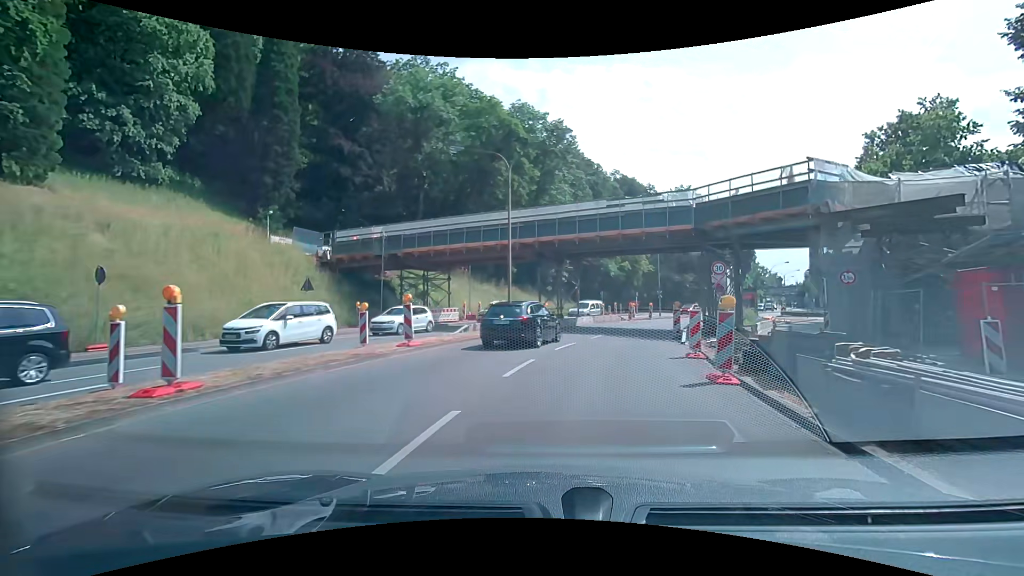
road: primary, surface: asphalt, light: Day
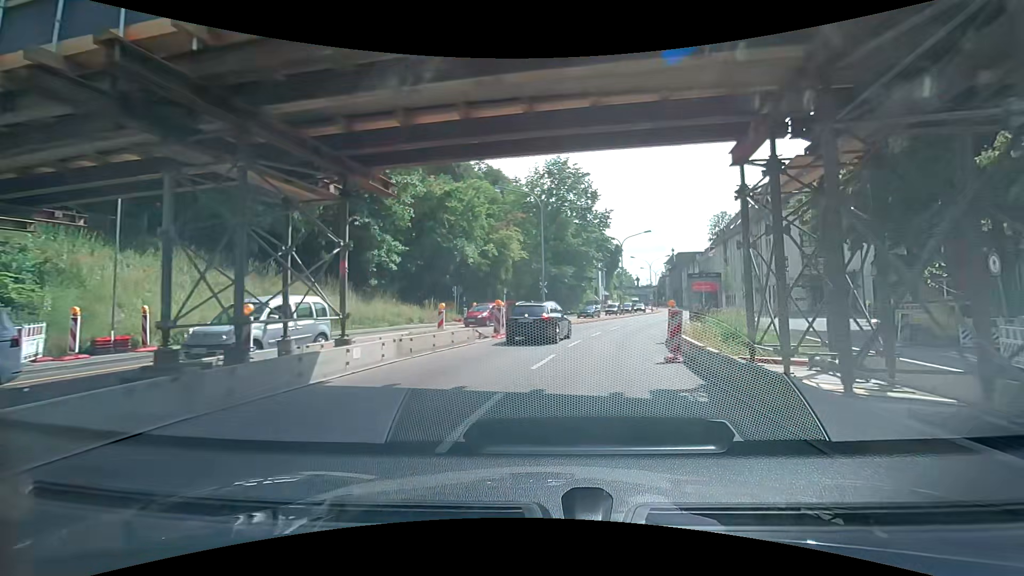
(+3.0, +22.2) m; +14°
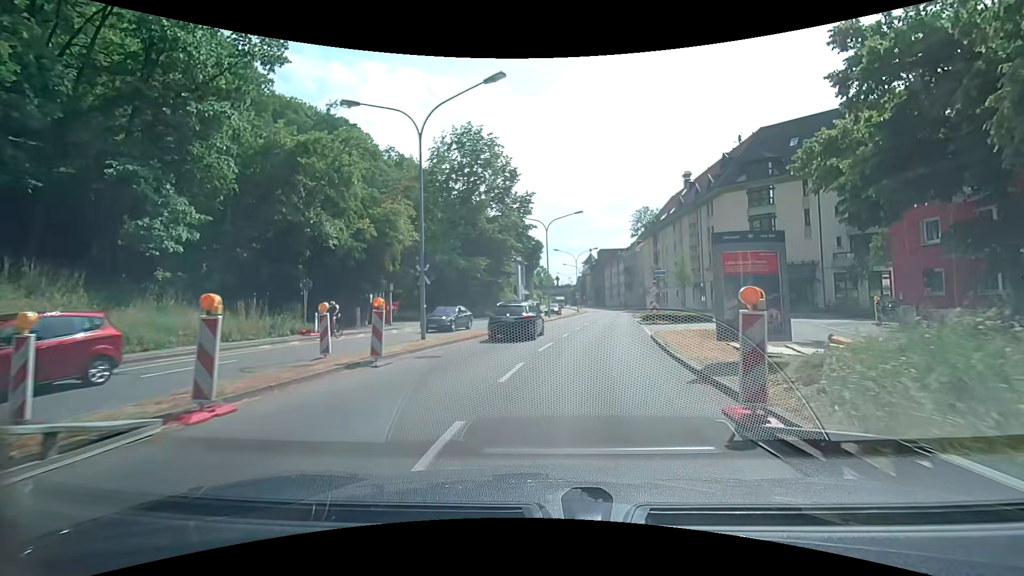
(+0.7, +13.5) m; +5°
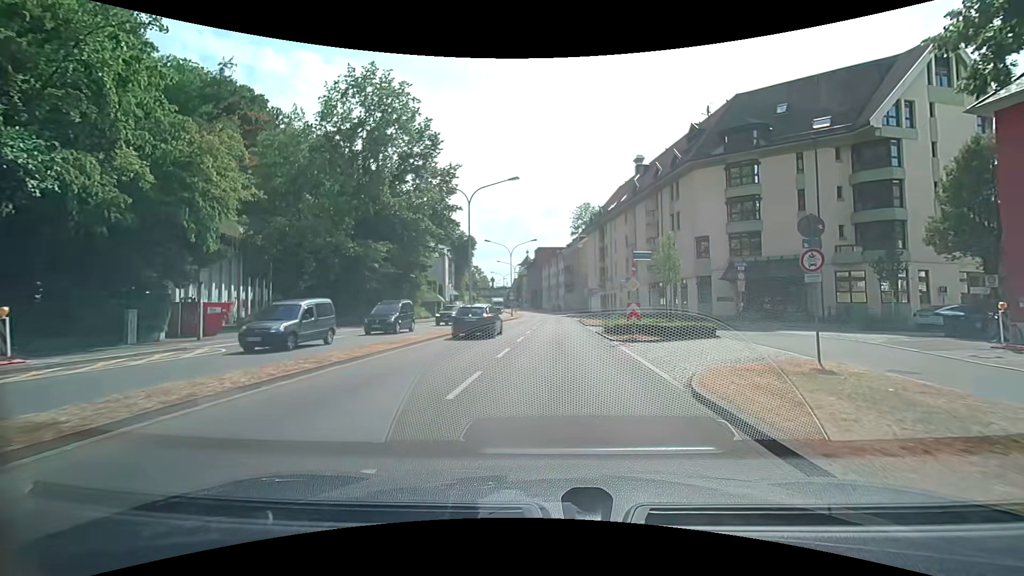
(+1.8, +13.4) m; +12°
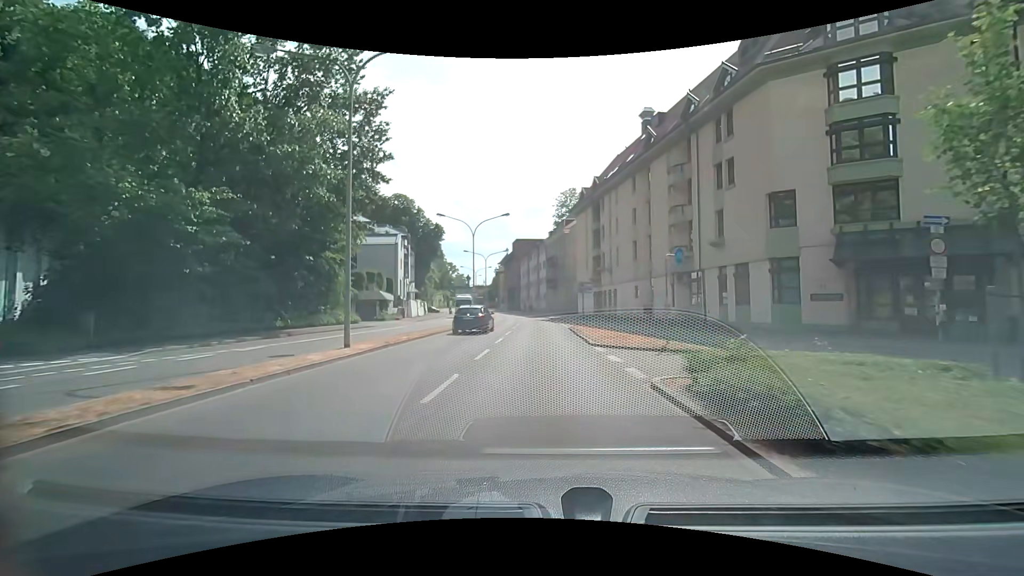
(+0.6, +18.1) m; +3°
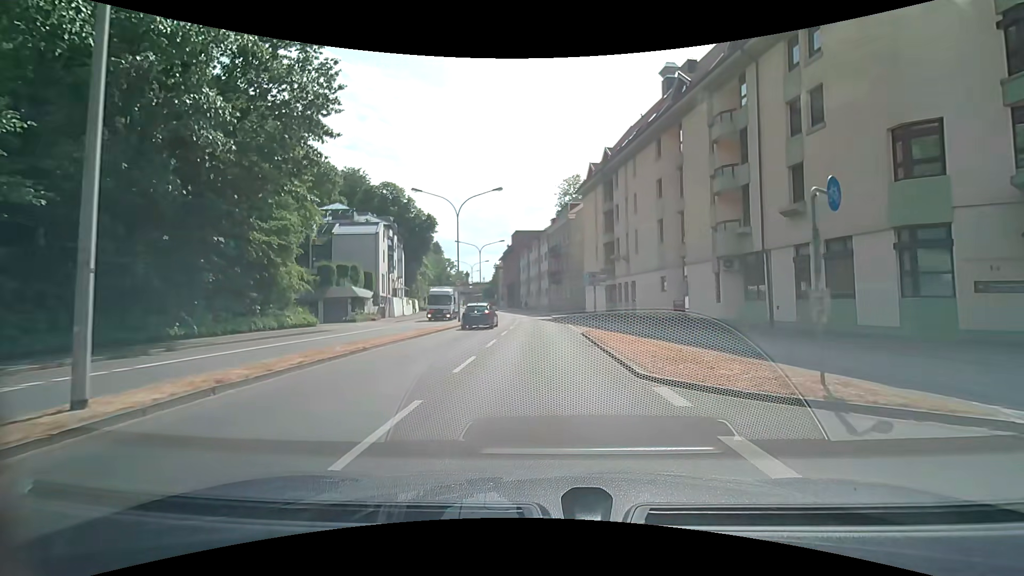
(+0.1, +9.1) m; 0°
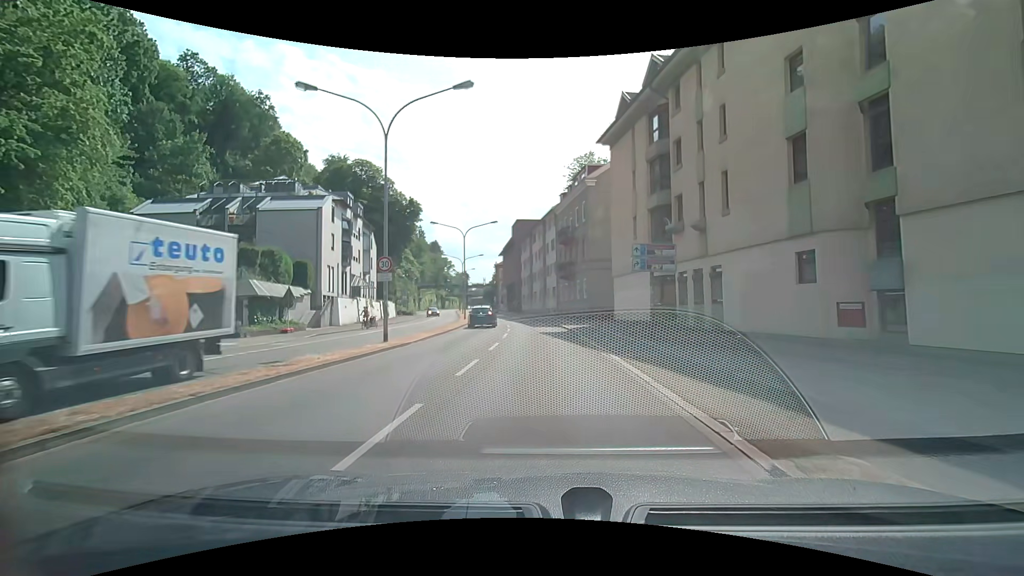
(-0.2, +18.1) m; -3°
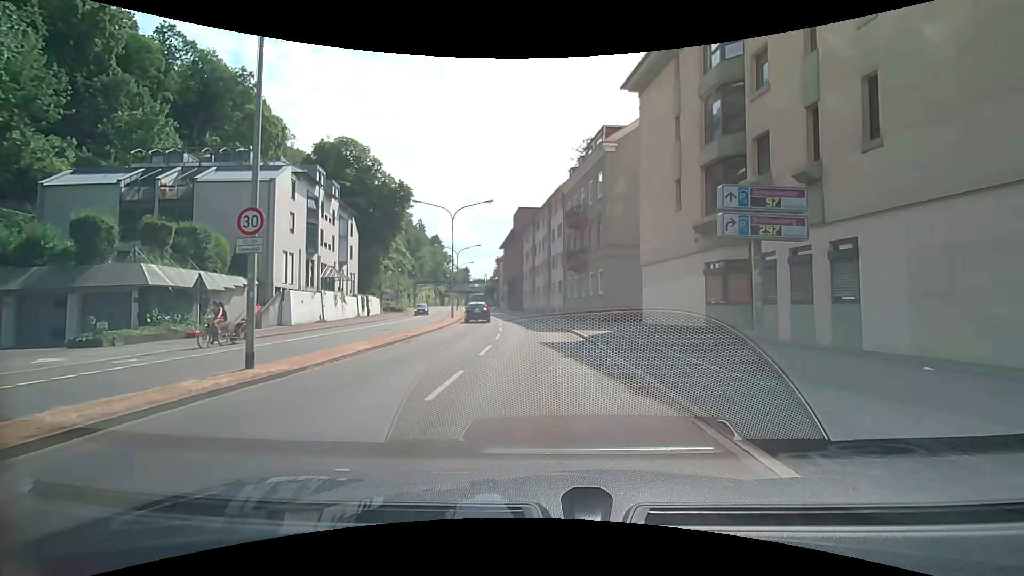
(+0.2, +8.9) m; +2°
(0, +10) (0, +20) (-1, +30) (-2, +40) (-3, +50) (-5, +60) (-6, +70) (-8, +79) (-10, +89) (-12, +99) m
